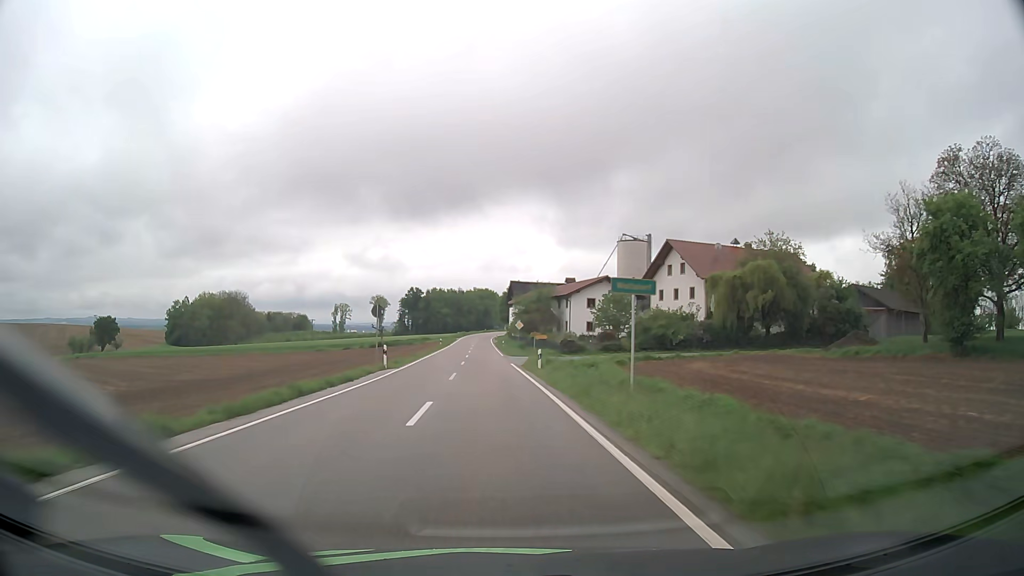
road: tertiary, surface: asphalt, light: Day
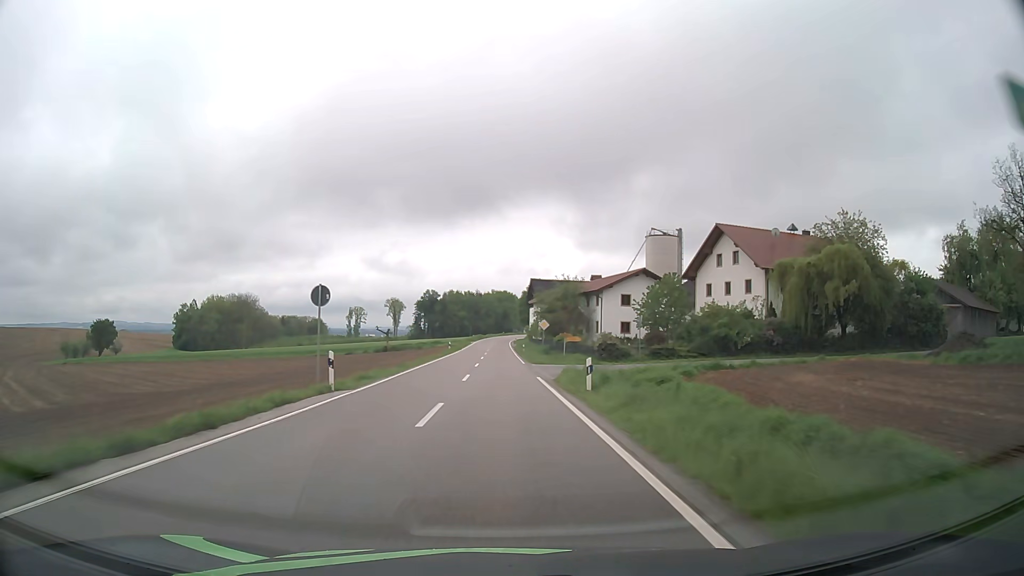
(-0.3, +12.5) m; -2°
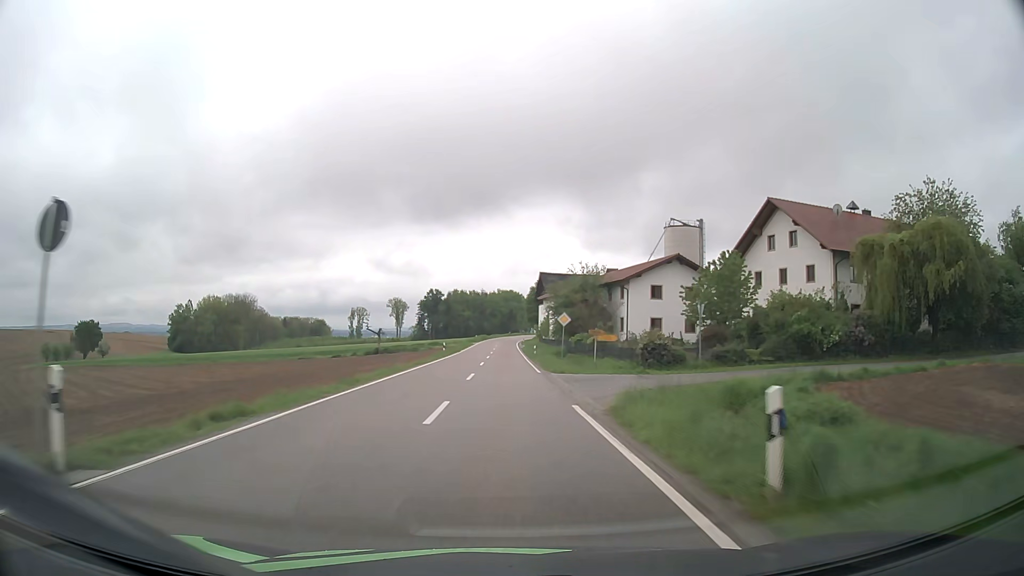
(-0.1, +12.5) m; 0°
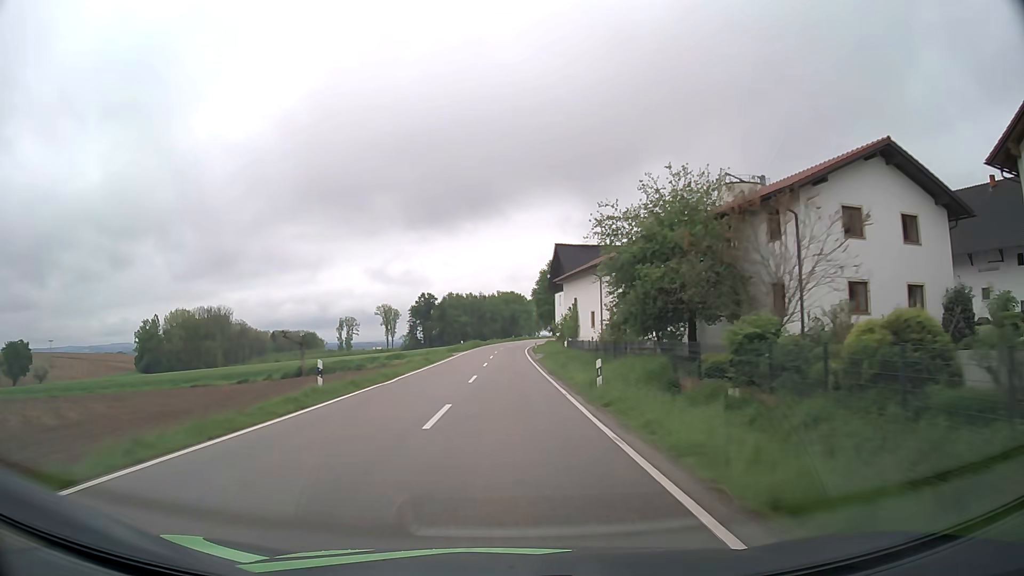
(-0.1, +37.5) m; 0°
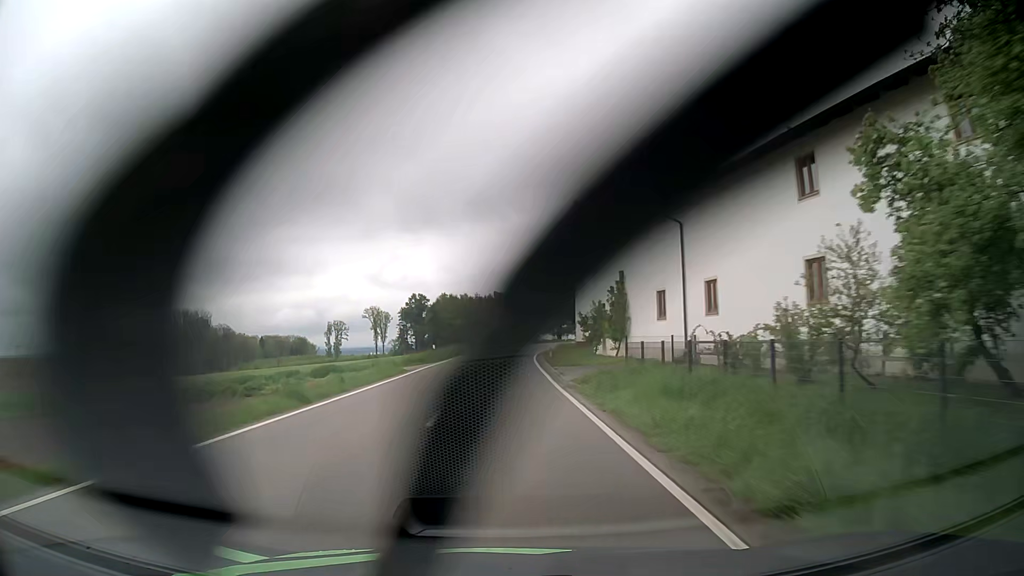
(0.0, +24.9) m; 0°
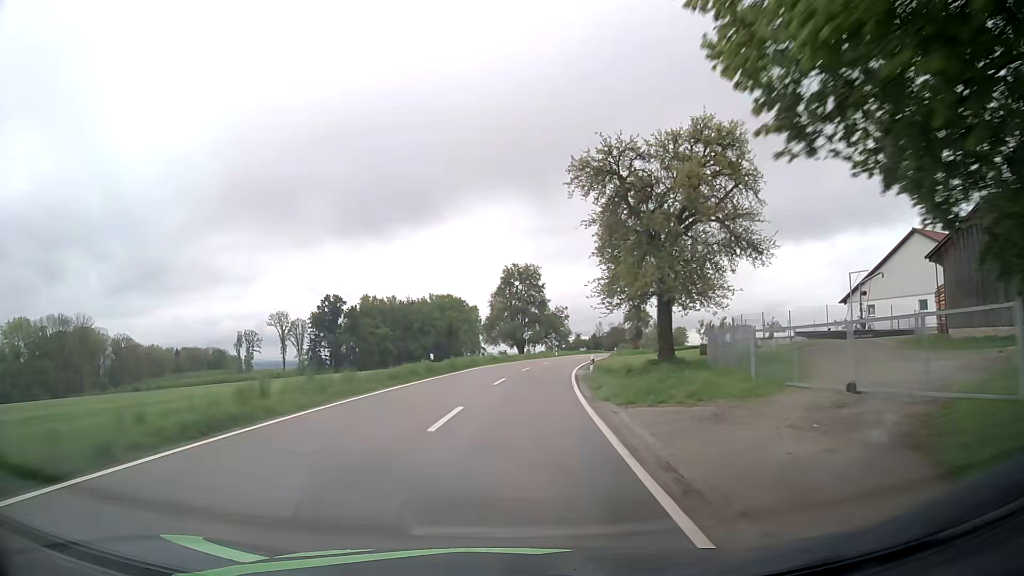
(+1.7, +61.9) m; +4°
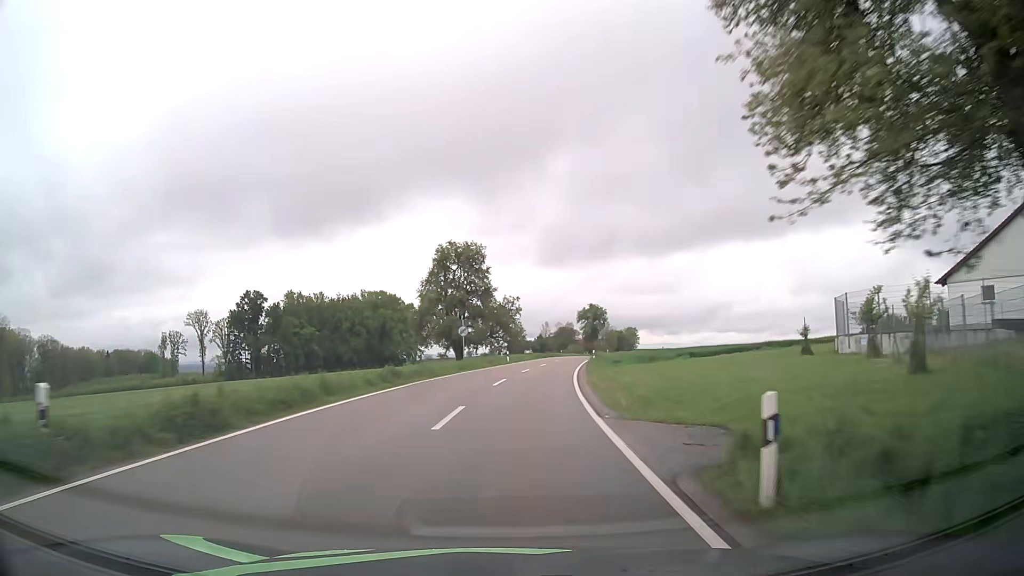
(+1.1, +24.7) m; +5°
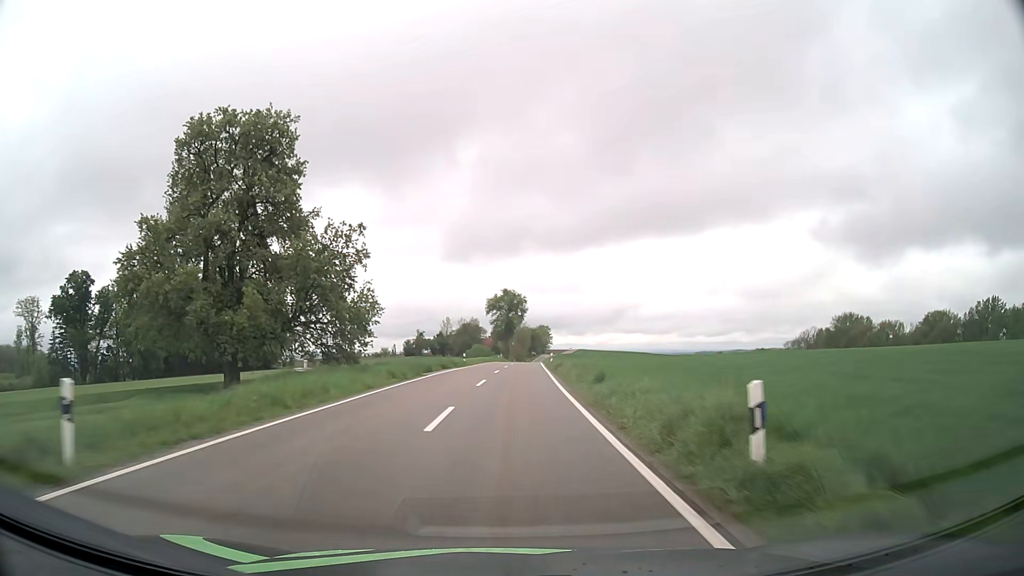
(+4.0, +49.5) m; +8°
(0, +10) (0, +20) (+1, +30) (+1, +40) (+1, +50) (+2, +60) (+2, +70) (+3, +80) (+3, +90) (+4, +100) m
